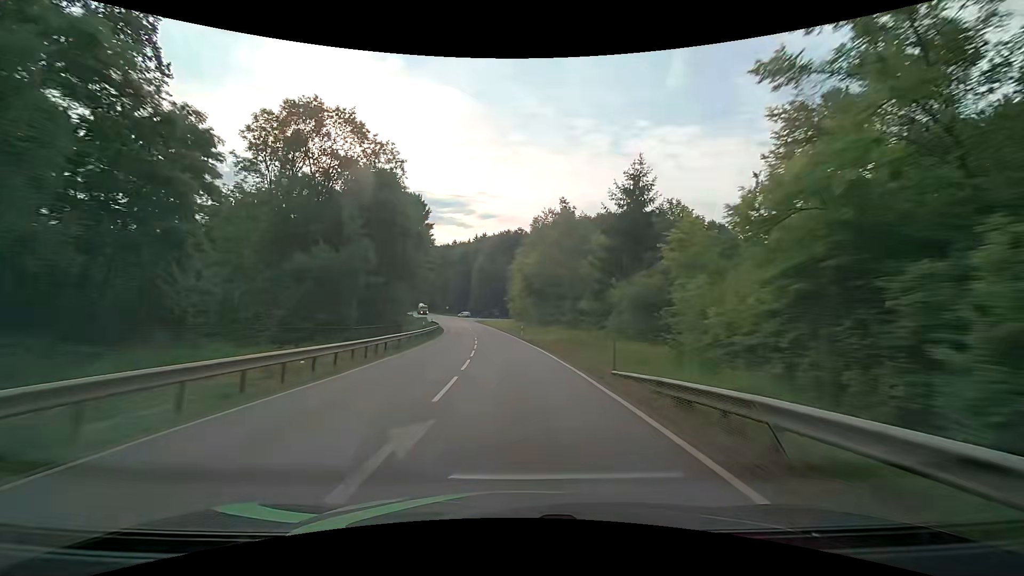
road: secondary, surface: asphalt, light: Day
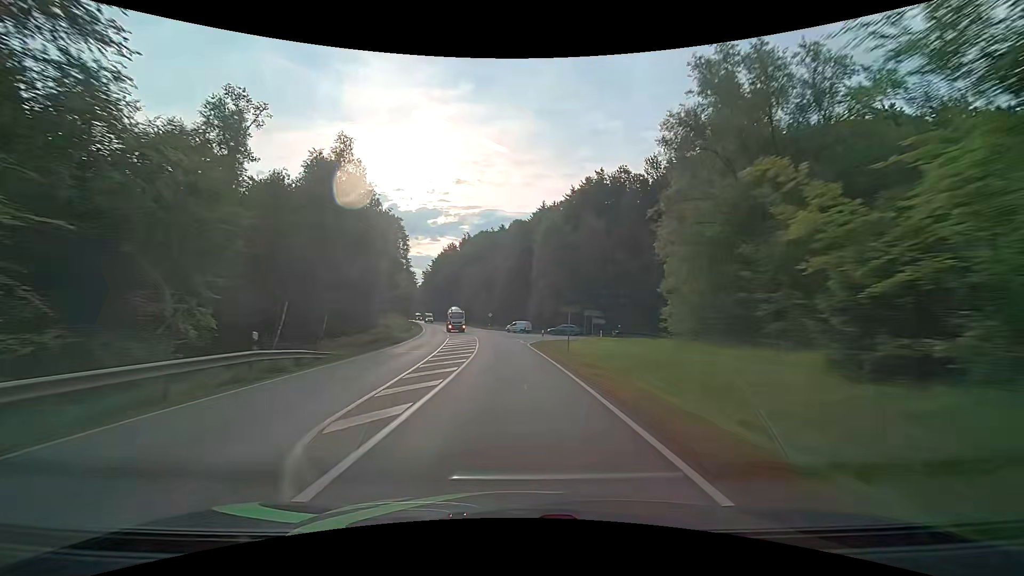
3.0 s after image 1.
(-6.1, +78.5) m; -8°
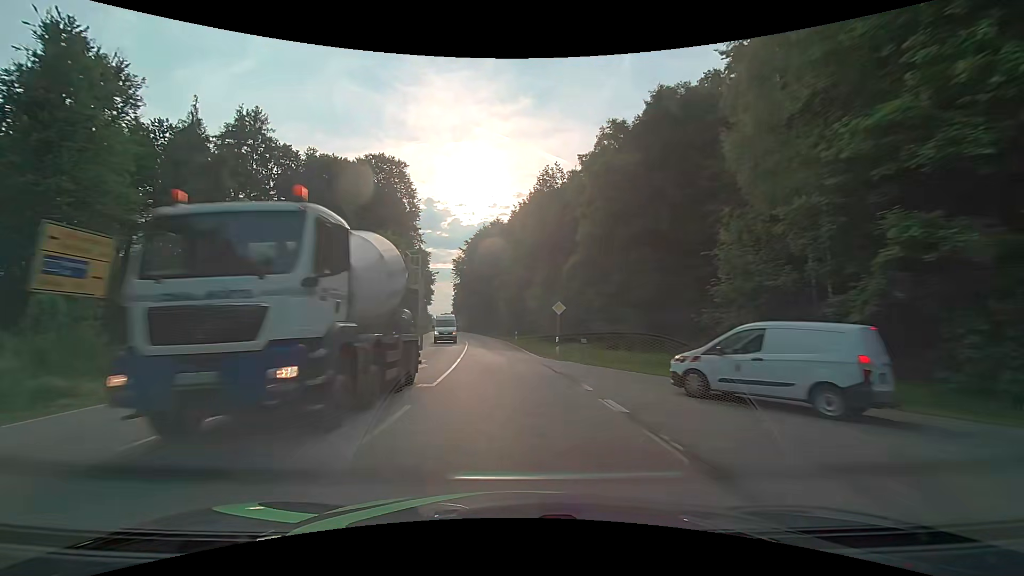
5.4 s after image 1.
(-3.6, +62.6) m; -7°
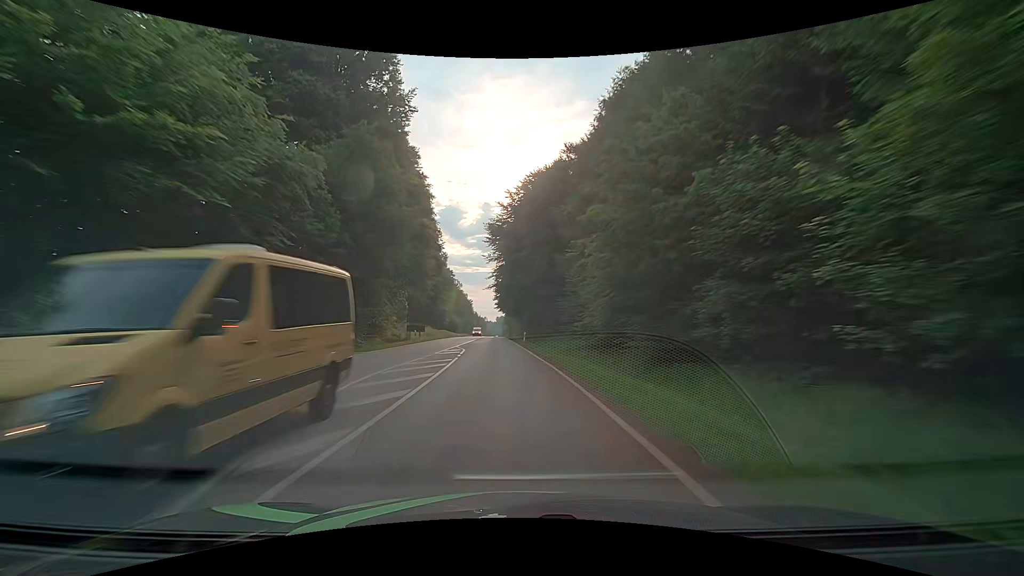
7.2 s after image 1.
(-2.5, +46.7) m; -7°
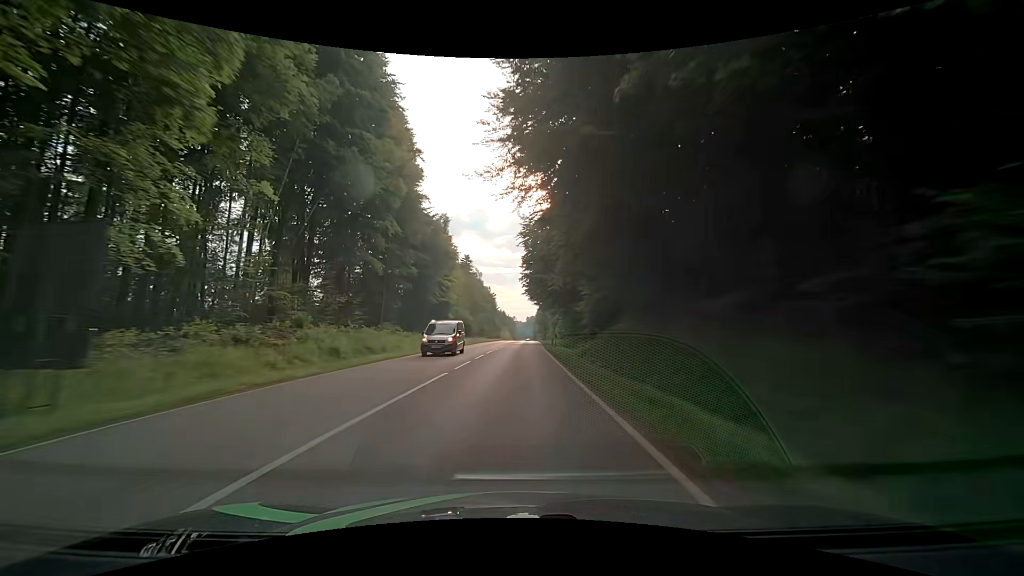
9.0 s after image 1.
(-1.8, +45.3) m; -3°
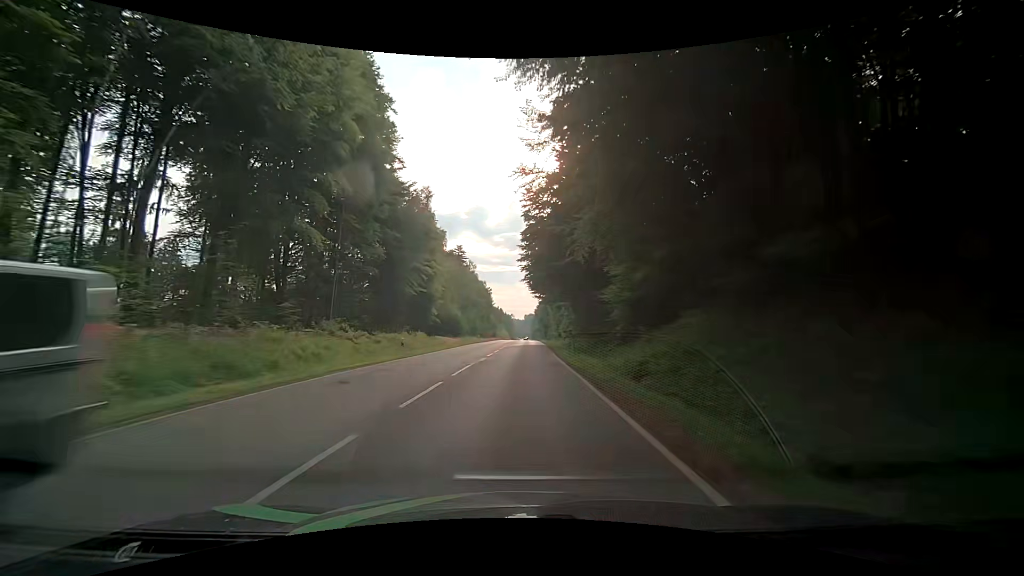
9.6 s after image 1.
(-0.1, +14.7) m; 0°
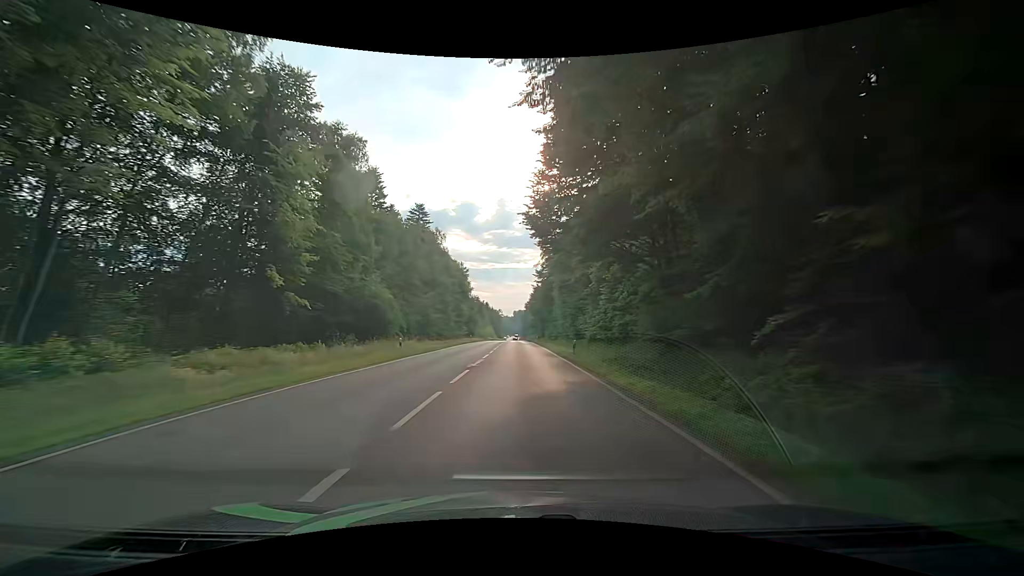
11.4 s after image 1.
(+0.1, +43.6) m; 0°
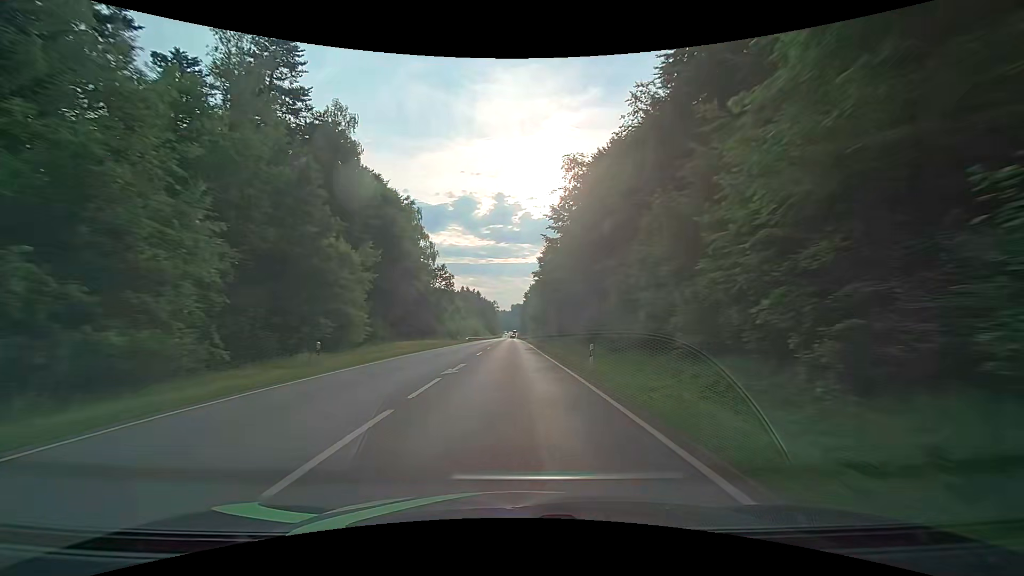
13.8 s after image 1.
(+0.8, +57.0) m; +1°
(0, +10) (0, +20) (0, +30) (0, +40) (0, +50) (0, +60) (0, +70) (0, +80) (0, +90) (-1, +100) m
